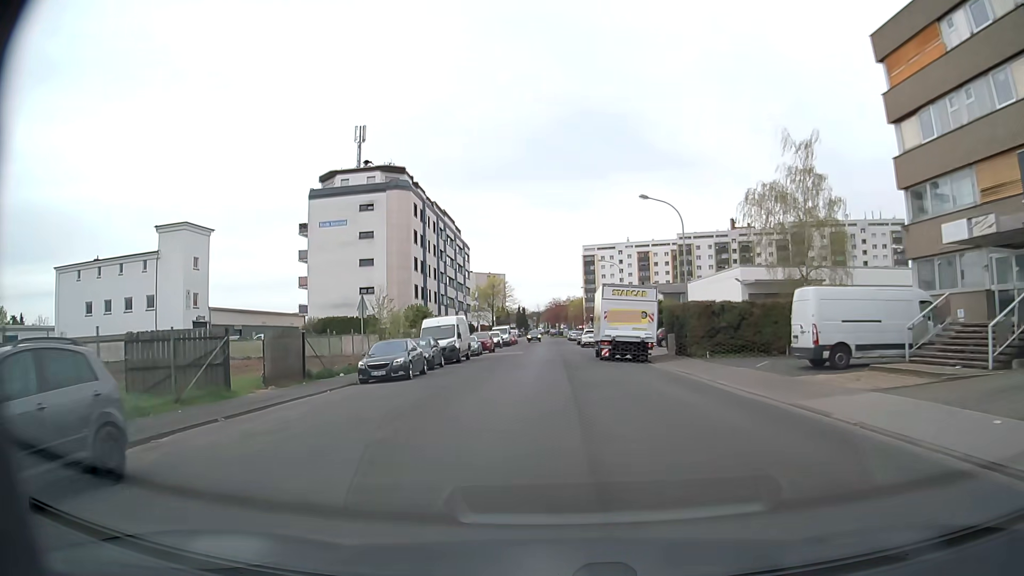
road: unclassified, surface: asphalt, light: Day
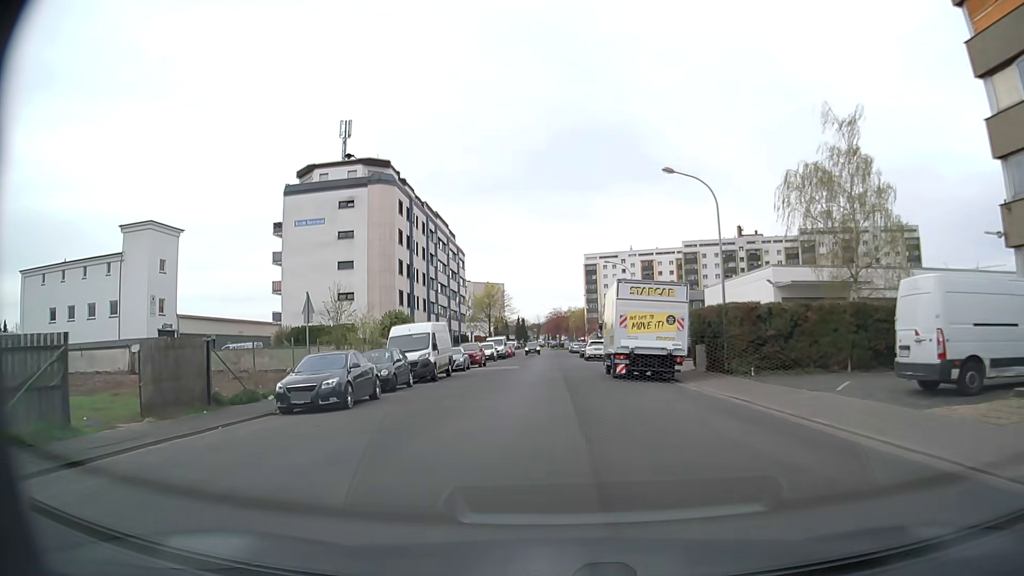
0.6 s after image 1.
(-0.1, +7.2) m; 0°
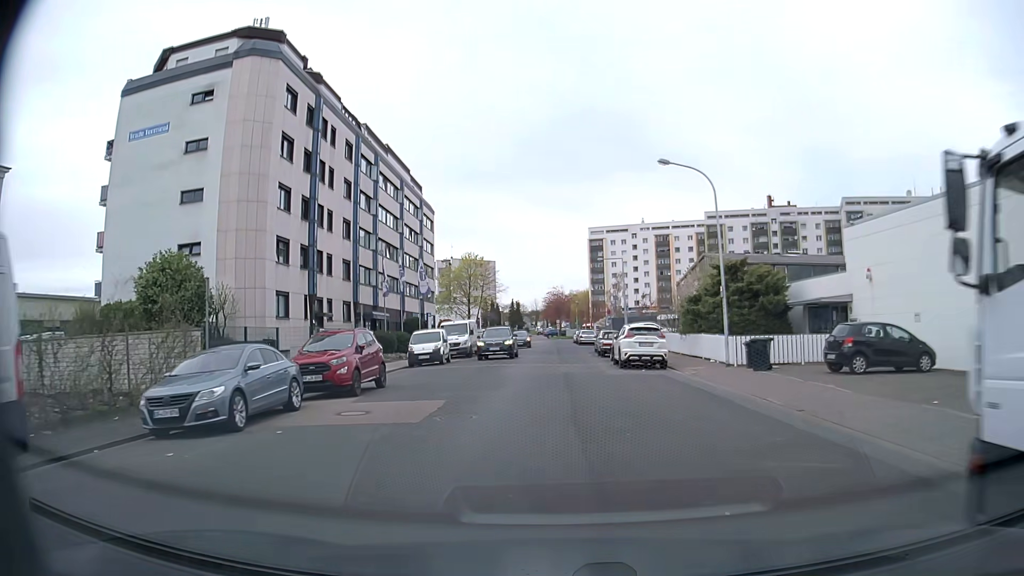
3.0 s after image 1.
(-0.2, +27.8) m; 0°
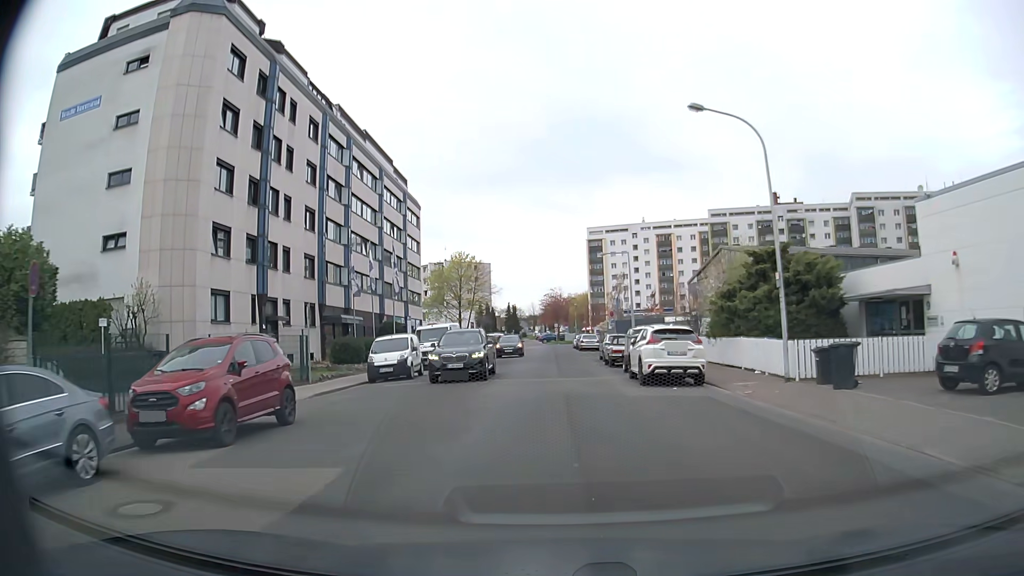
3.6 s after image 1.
(0.0, +6.7) m; 0°
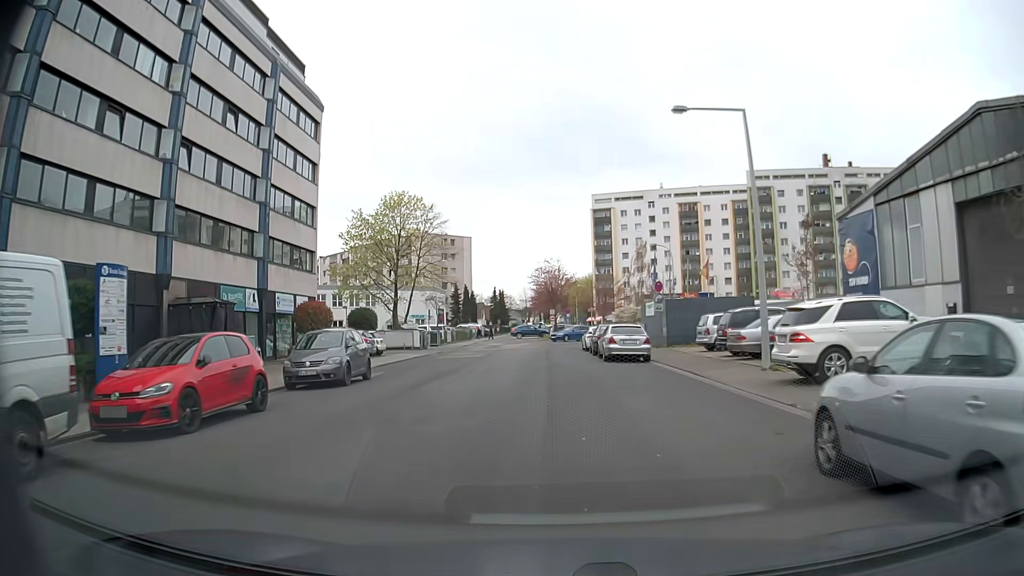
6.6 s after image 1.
(+0.1, +32.4) m; 0°
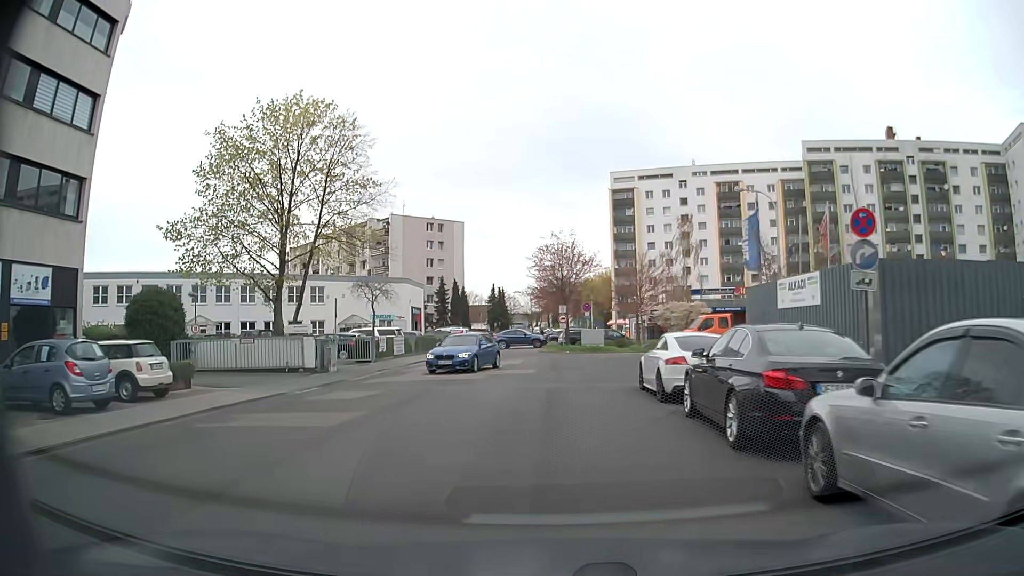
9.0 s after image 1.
(-0.1, +23.5) m; 0°
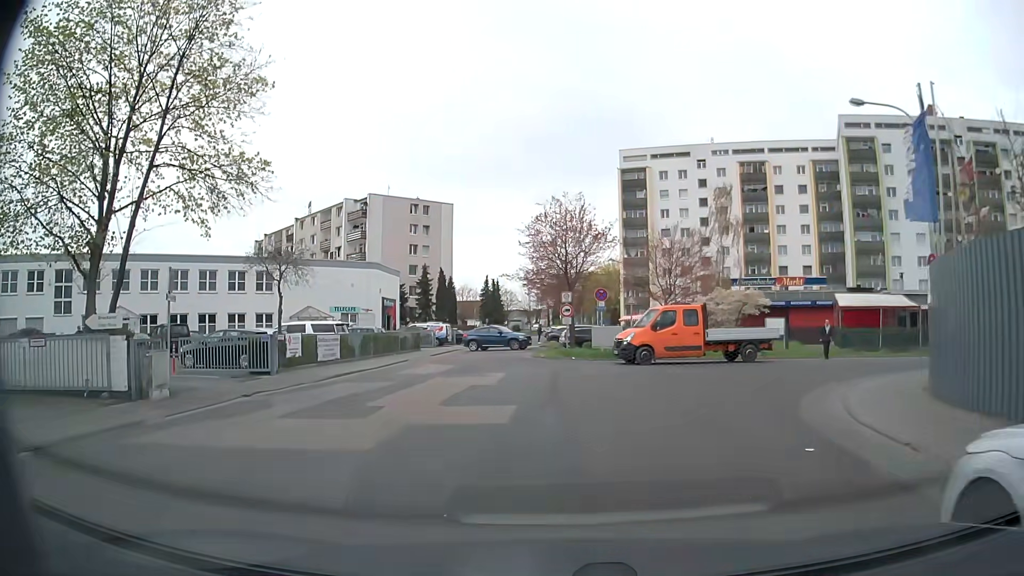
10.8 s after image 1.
(-0.3, +12.4) m; -1°
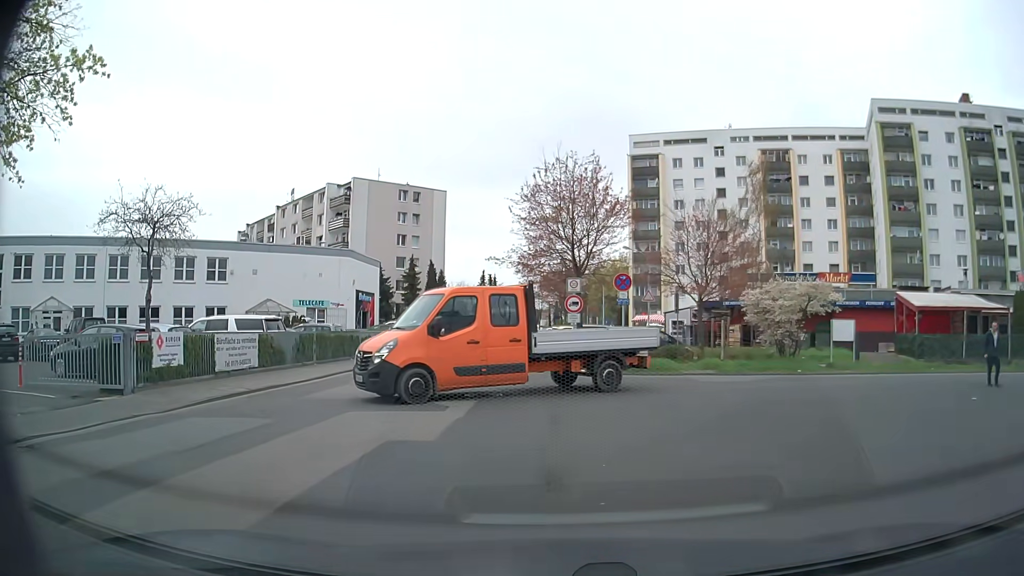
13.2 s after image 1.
(0.0, +8.3) m; 0°
